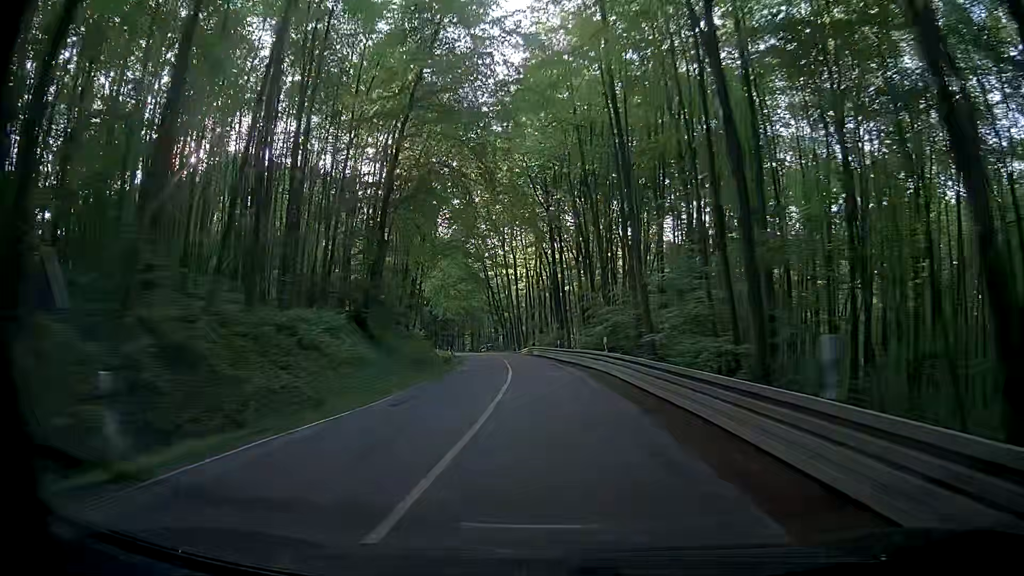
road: secondary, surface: asphalt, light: Day
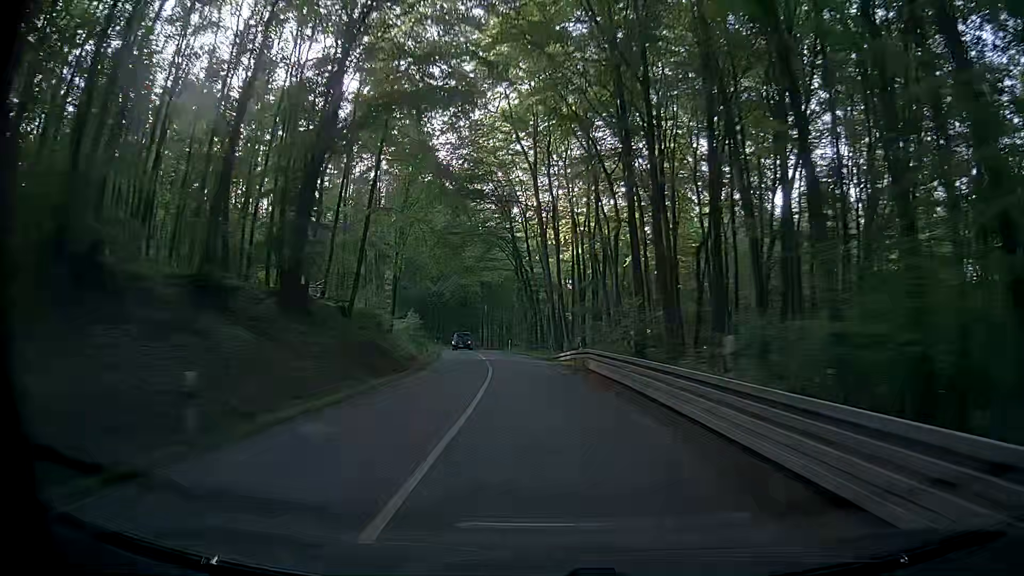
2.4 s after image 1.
(-2.4, +37.1) m; -6°
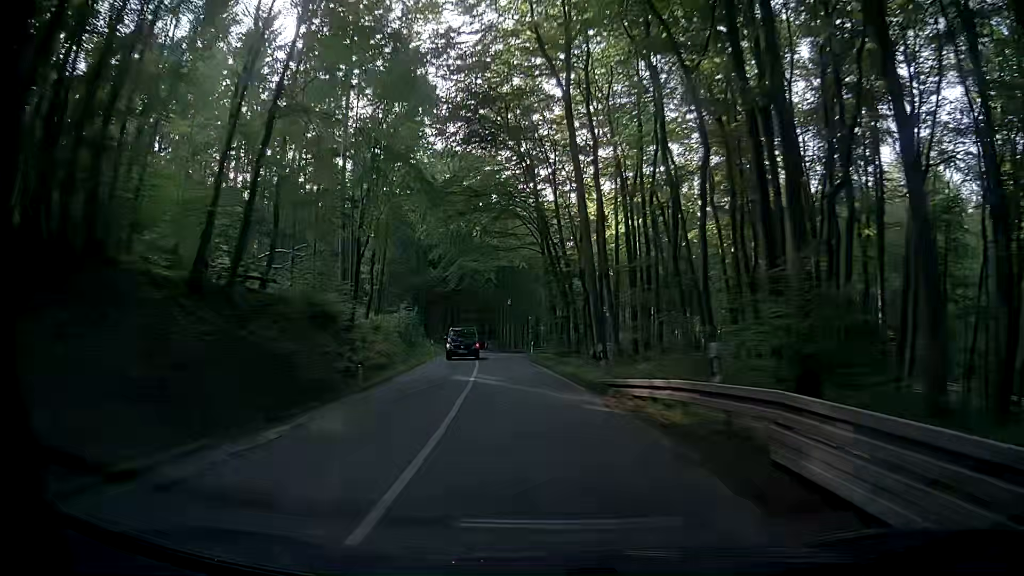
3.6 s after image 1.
(-0.4, +18.3) m; -3°
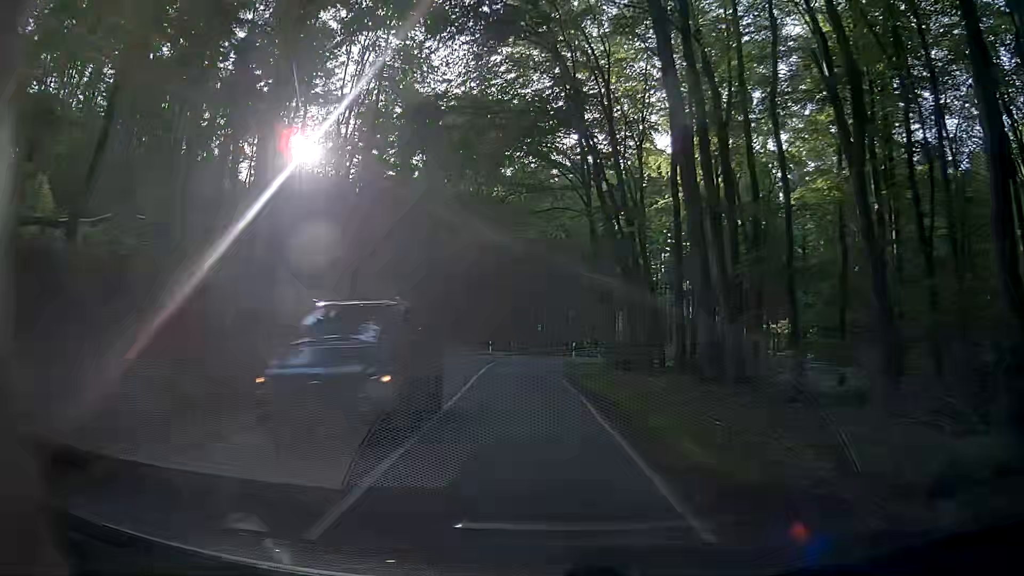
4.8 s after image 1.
(-0.4, +17.2) m; -3°
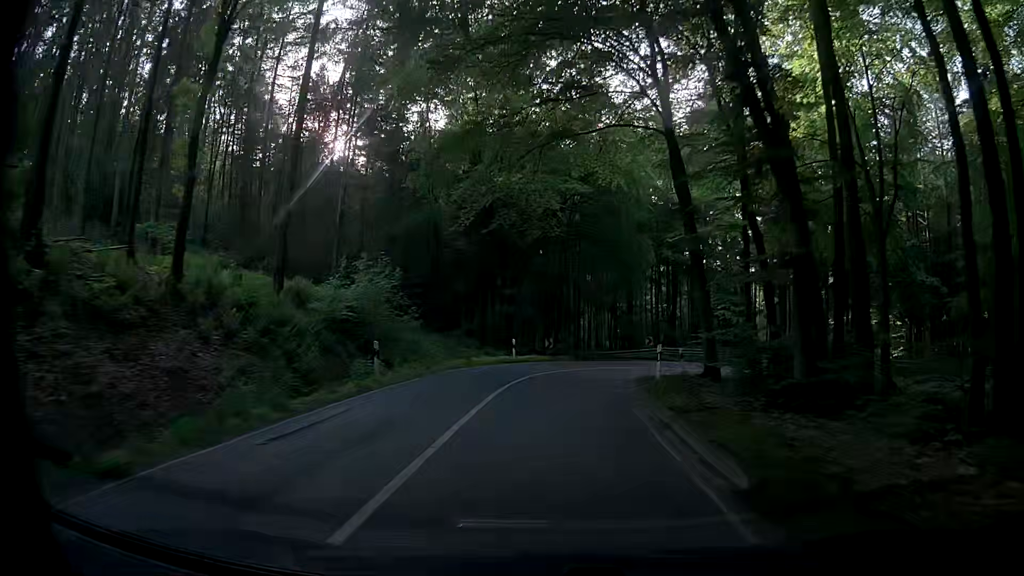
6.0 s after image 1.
(-0.8, +15.9) m; -4°
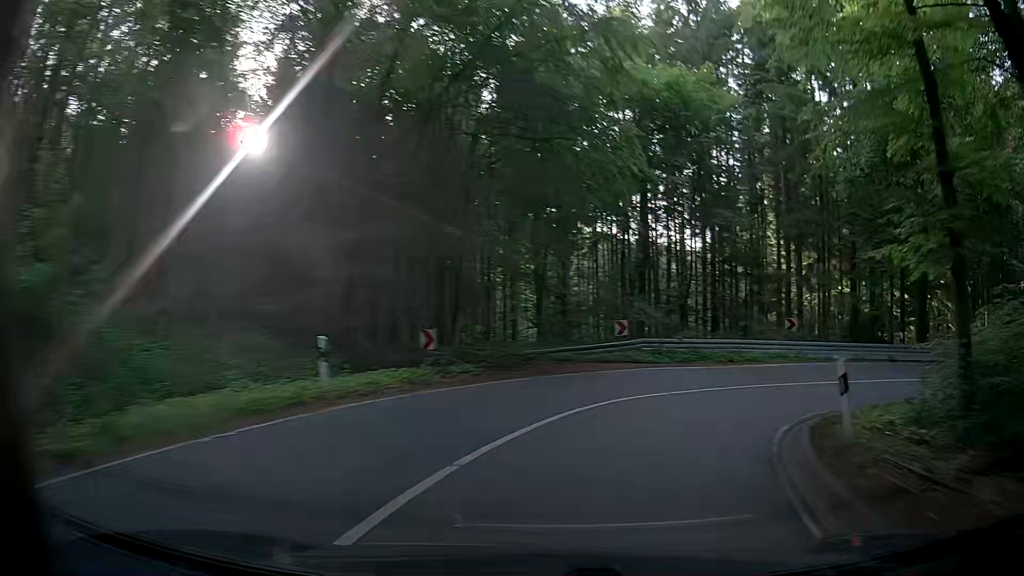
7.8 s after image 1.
(+0.1, +20.2) m; +4°
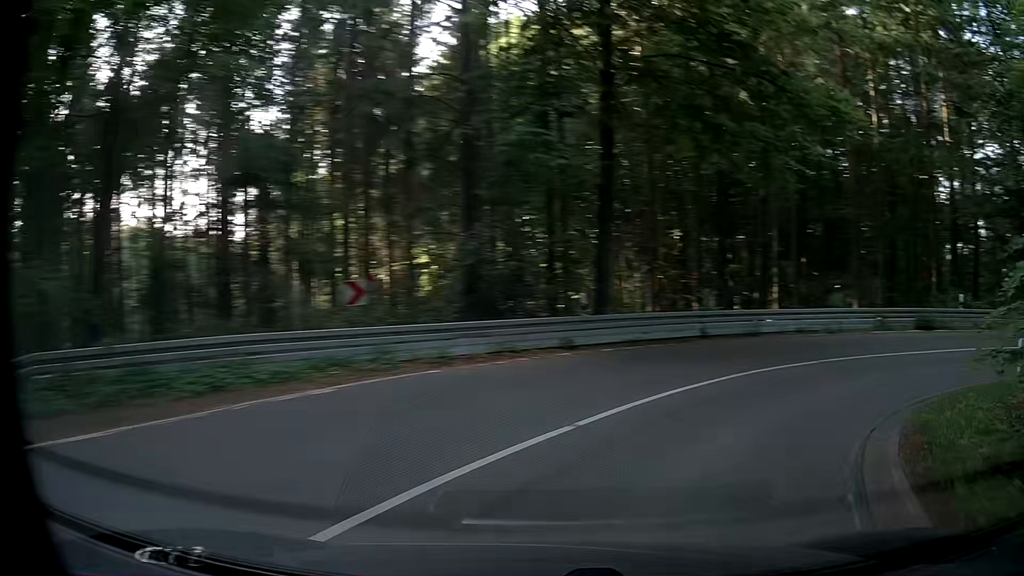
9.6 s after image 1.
(+4.6, +14.6) m; +36°
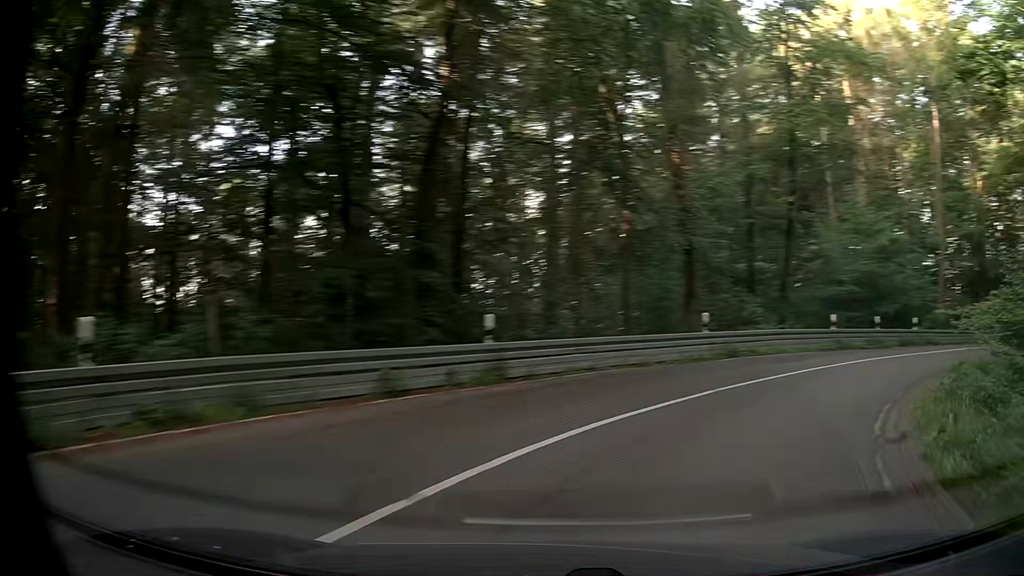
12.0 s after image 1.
(+10.6, +16.1) m; +64°
